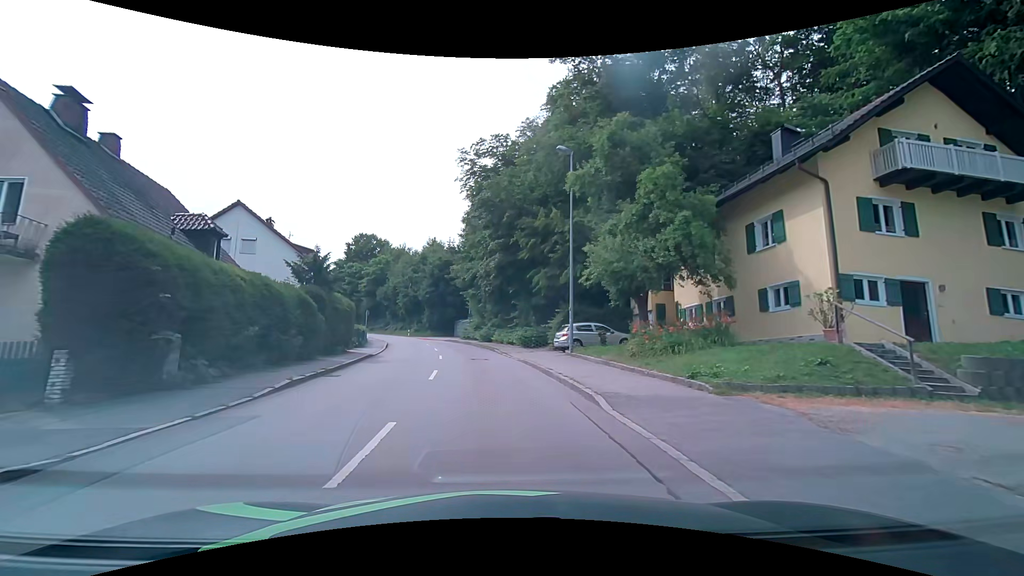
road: tertiary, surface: asphalt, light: Day
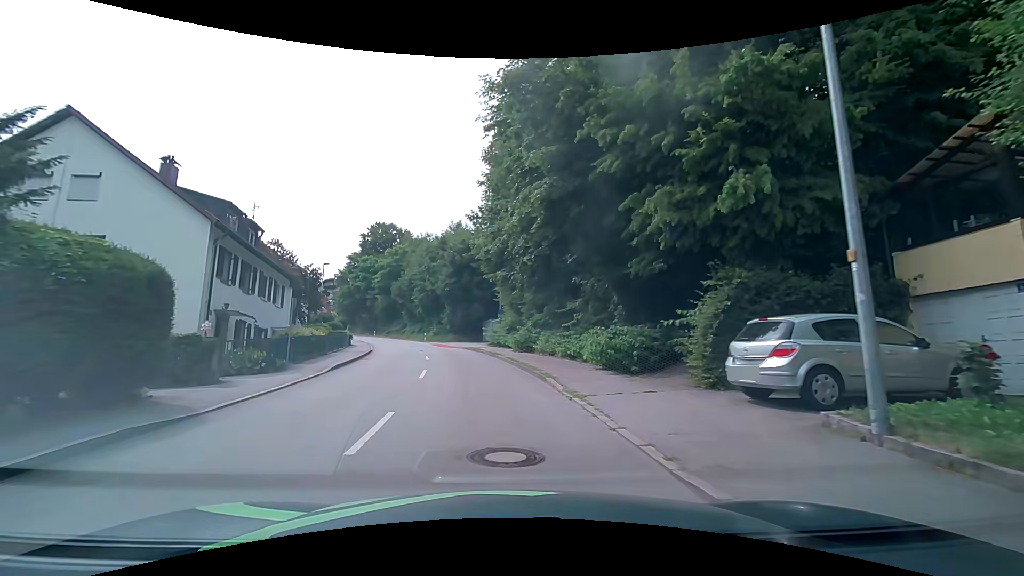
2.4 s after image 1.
(-0.6, +16.9) m; -5°
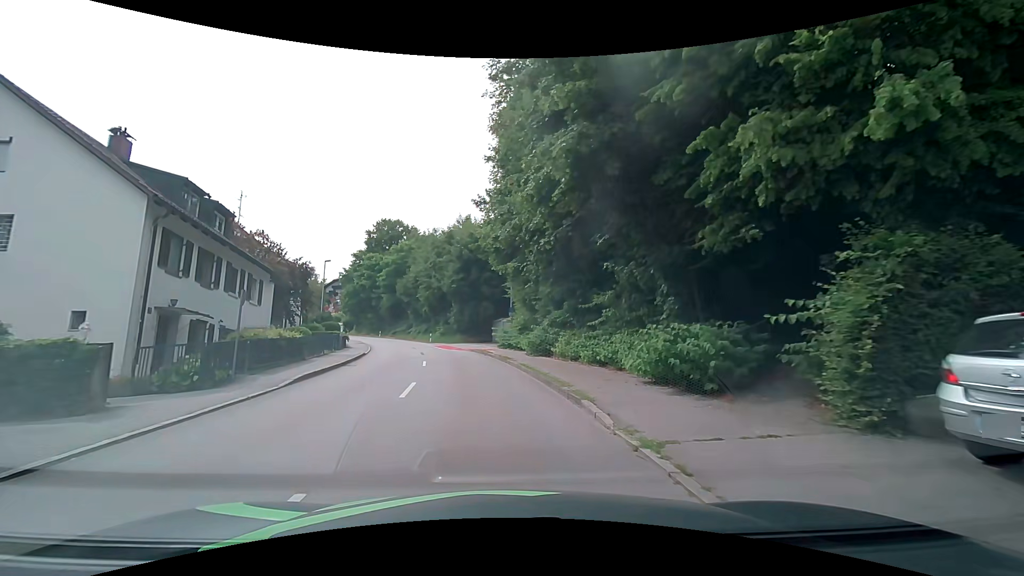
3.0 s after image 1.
(0.0, +4.1) m; 0°
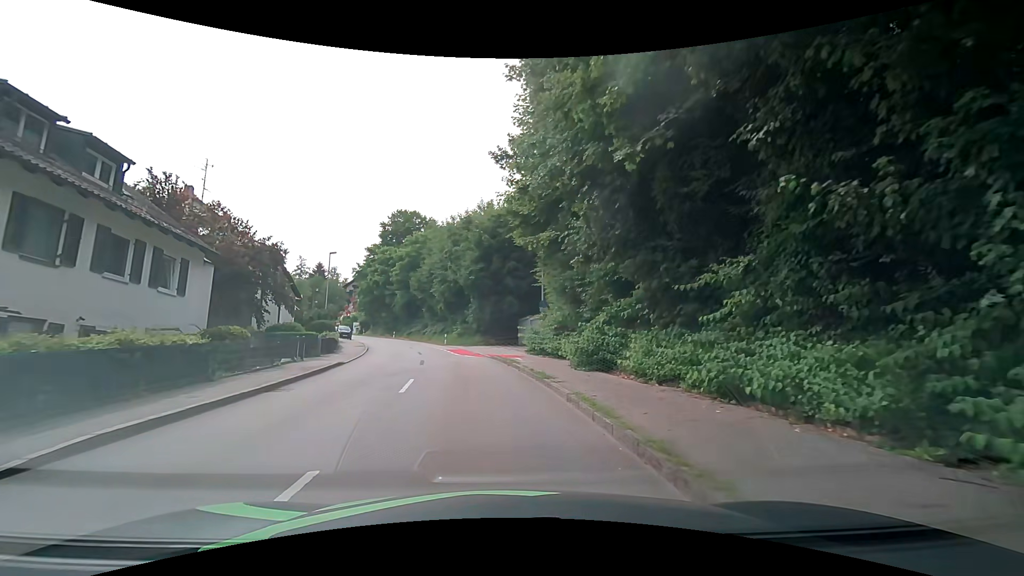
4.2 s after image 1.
(-0.3, +8.4) m; -4°
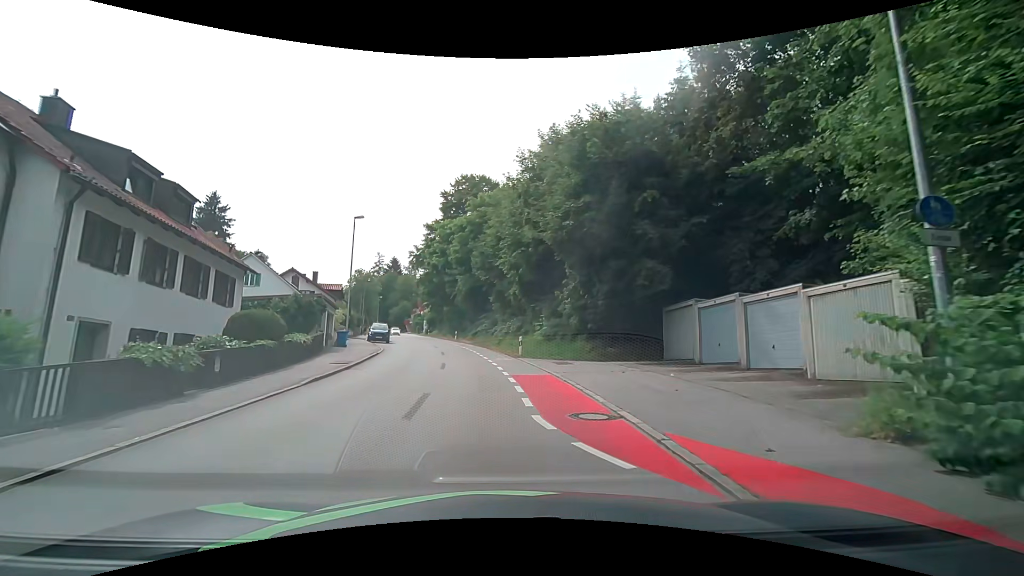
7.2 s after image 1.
(-1.7, +21.6) m; -9°
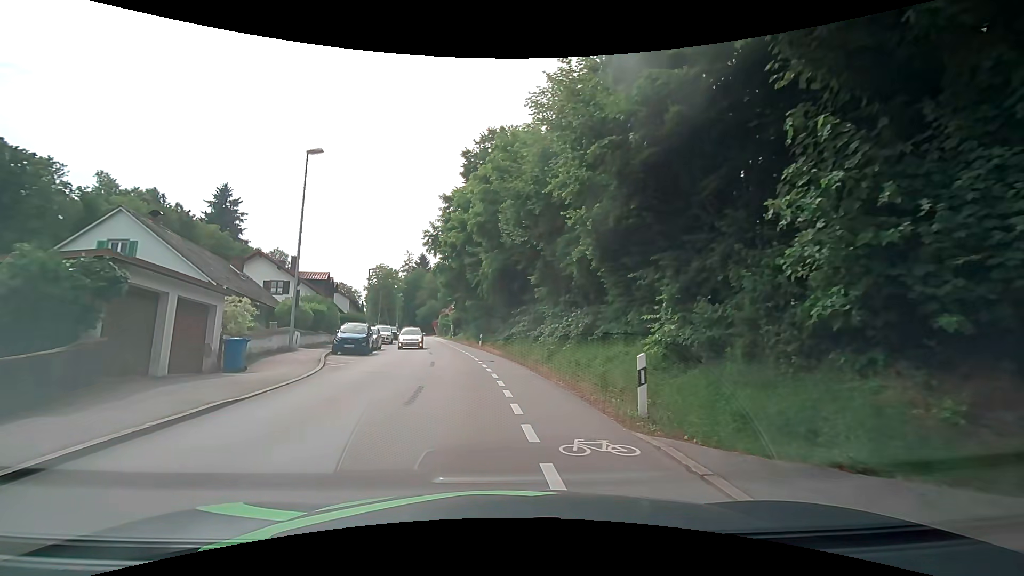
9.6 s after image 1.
(-0.8, +16.8) m; -5°
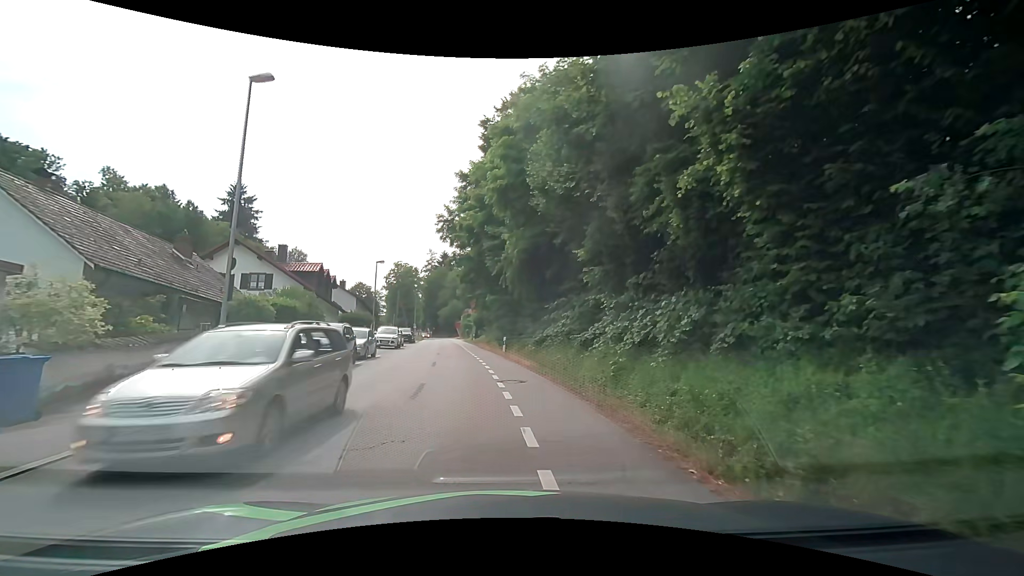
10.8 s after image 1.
(-0.2, +8.2) m; -4°
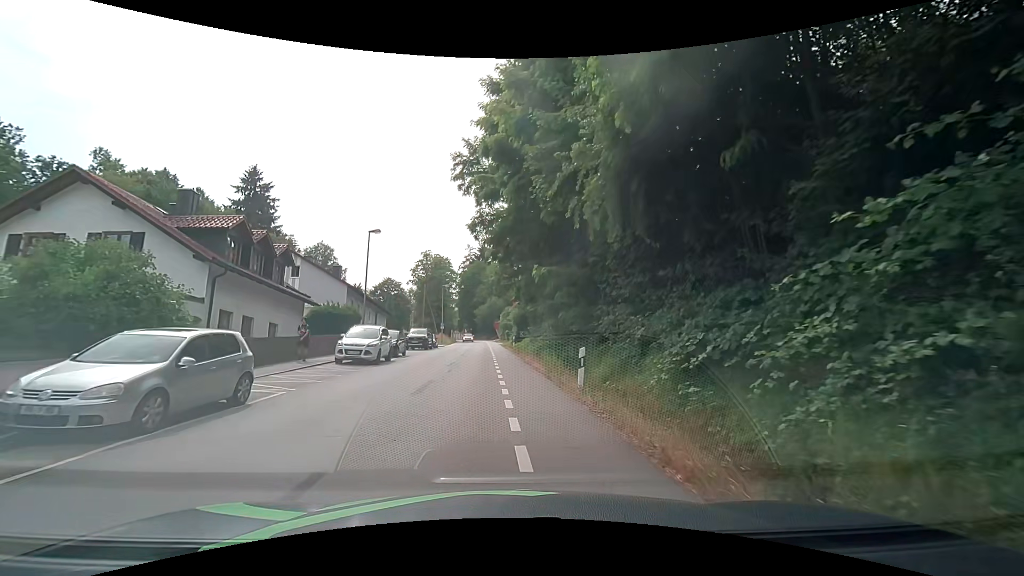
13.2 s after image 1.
(-0.6, +17.0) m; -6°
(0, +10) (0, +20) (0, +30) (-1, +40) (-1, +50) (-1, +60) (-1, +70) (-2, +80) (-2, +90) (-3, +100) m
